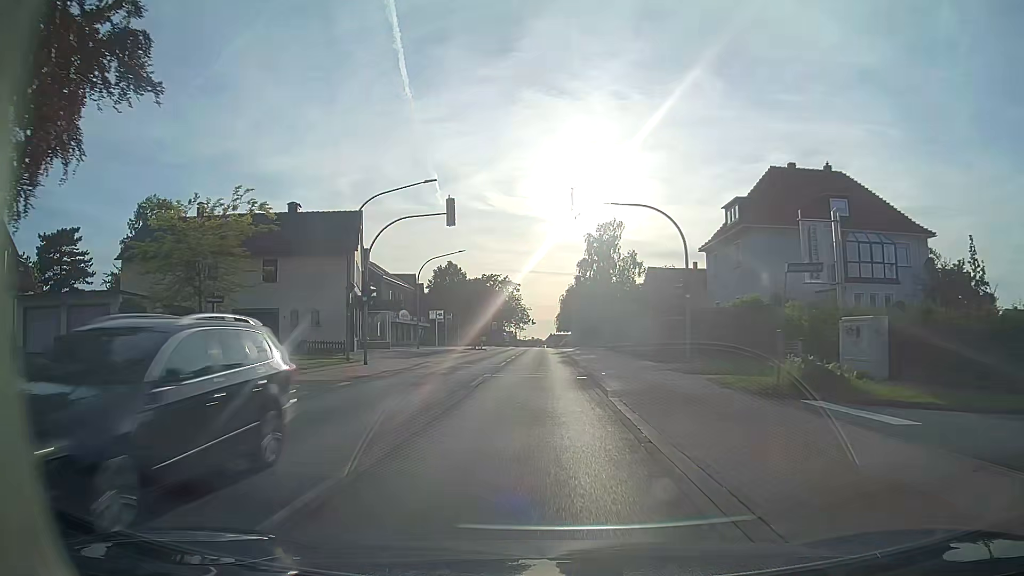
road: primary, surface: asphalt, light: Day
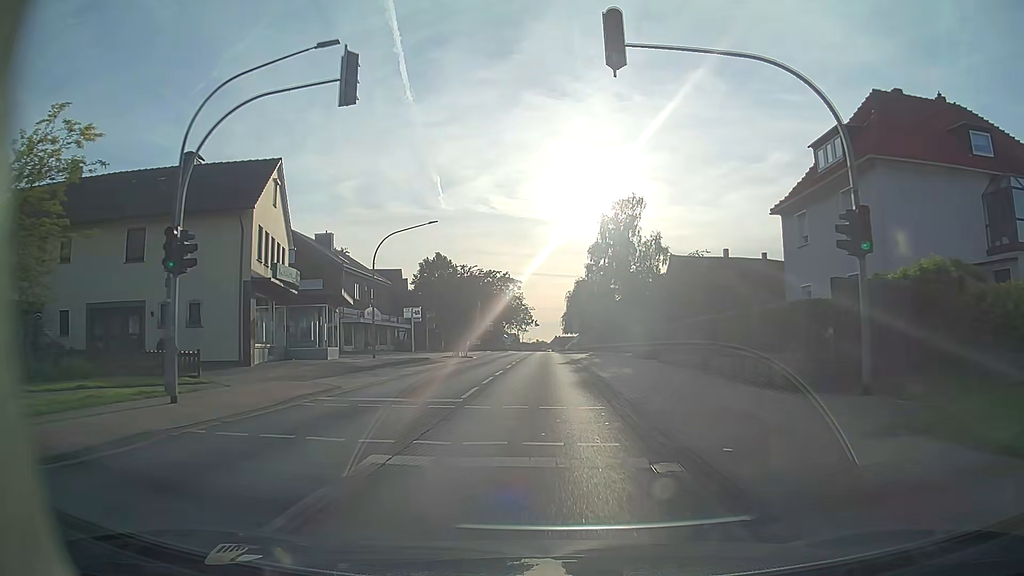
(0.0, +15.1) m; 0°
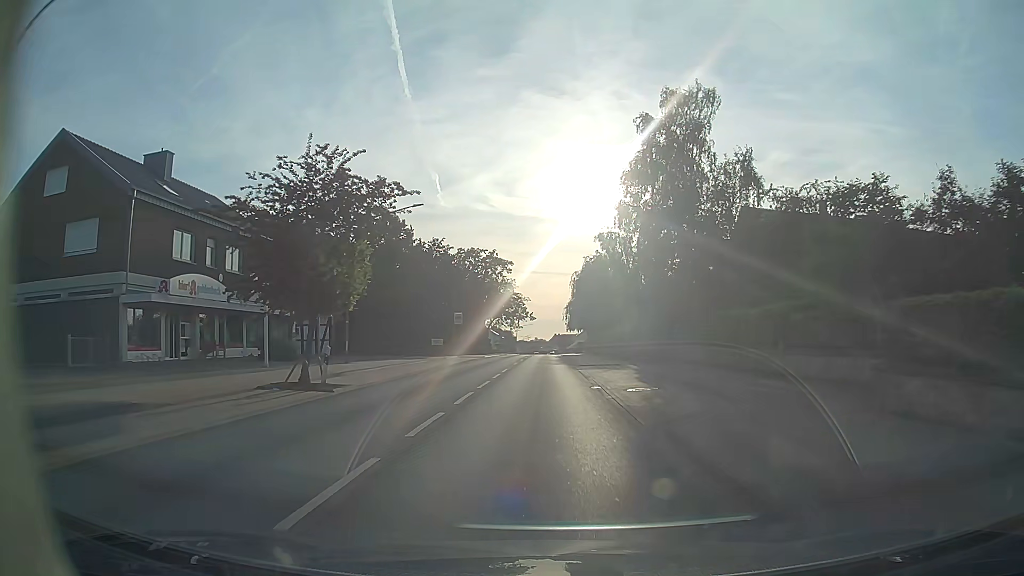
(+0.1, +30.4) m; 0°
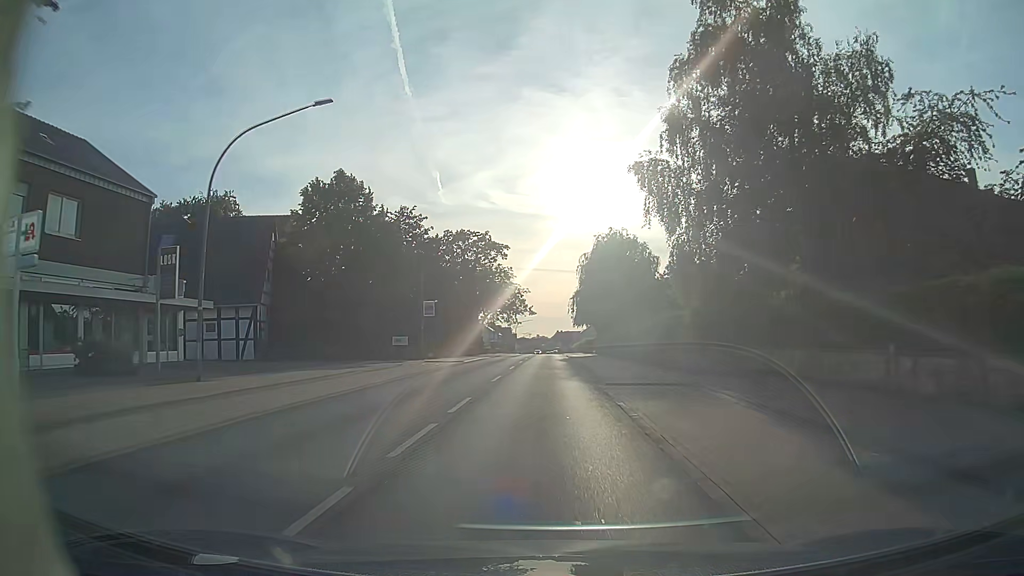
(0.0, +15.2) m; 0°
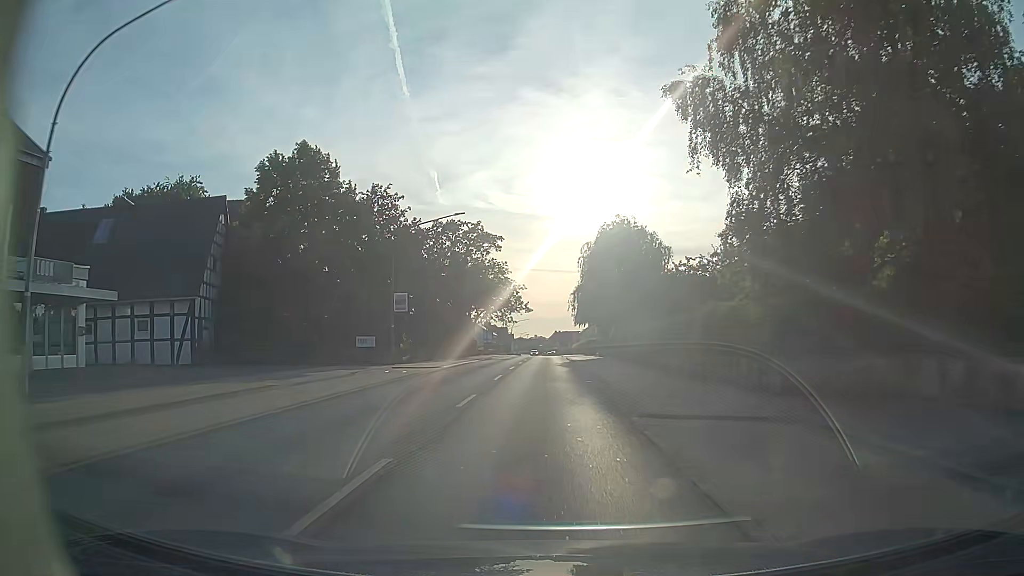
(0.0, +7.6) m; 0°
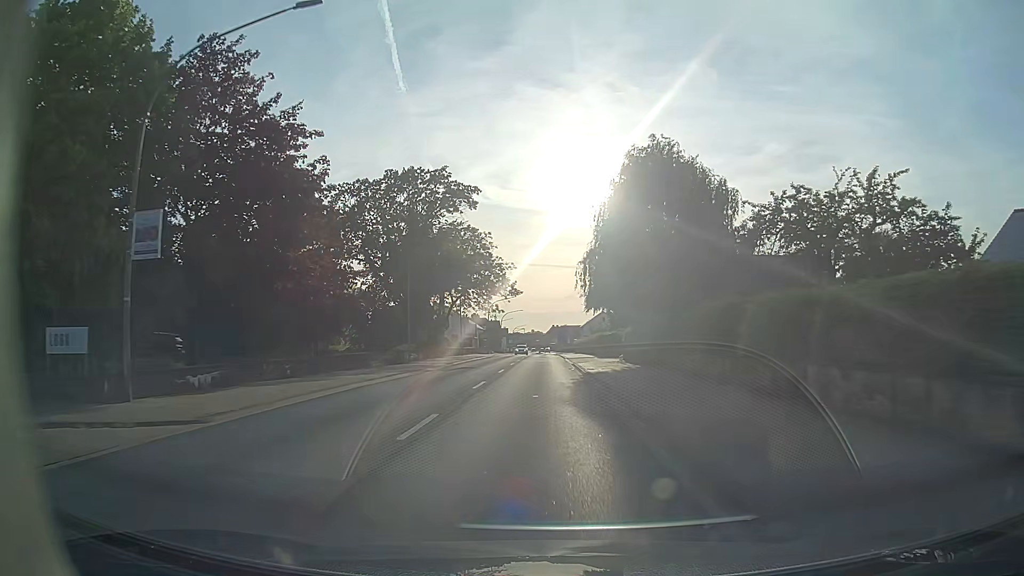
(0.0, +23.0) m; 0°
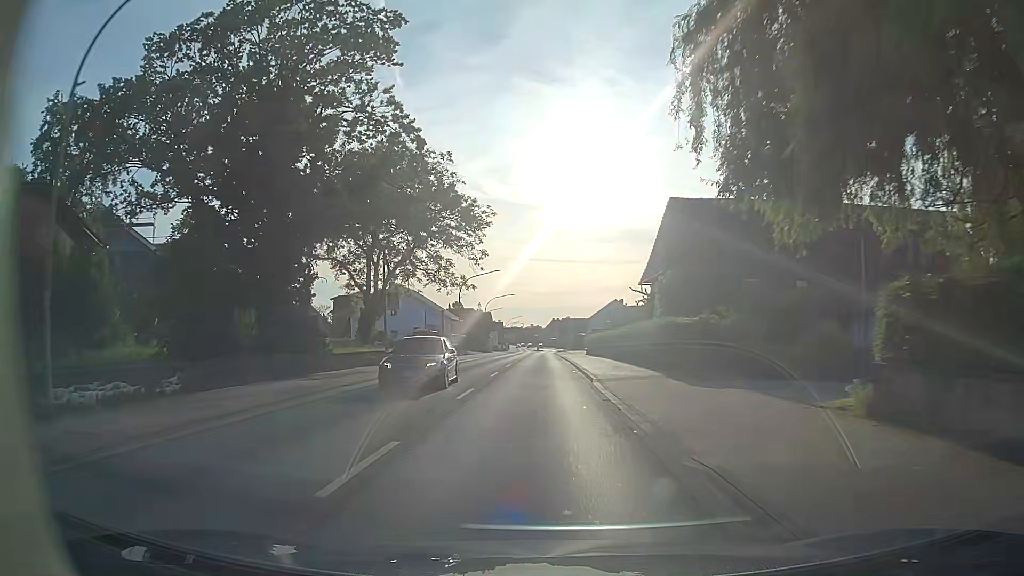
(-0.1, +30.8) m; 0°
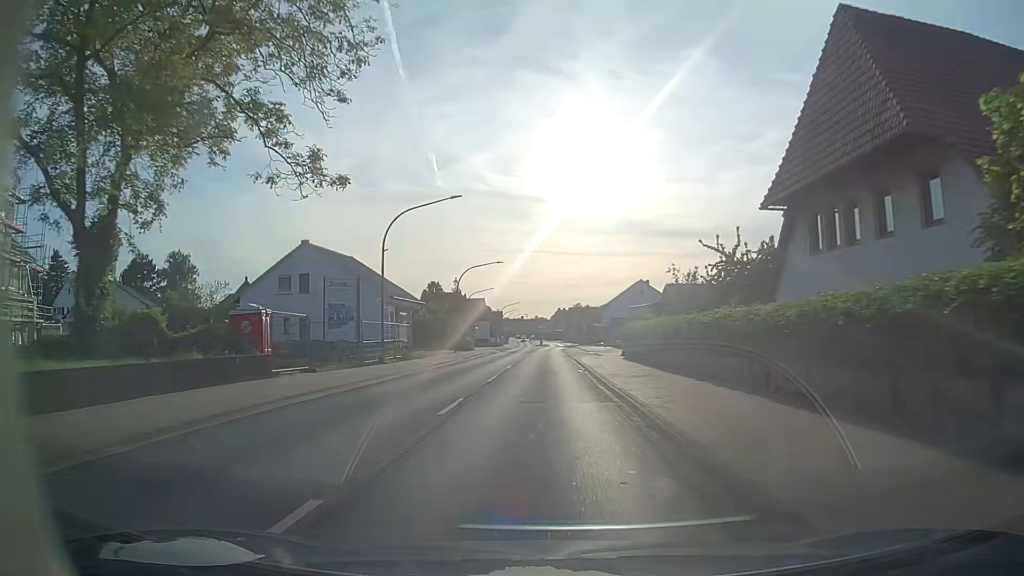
(+0.1, +30.9) m; 0°
(0, +10) (0, +20) (0, +30) (0, +40) (0, +50) (0, +60) (0, +70) (0, +80) (0, +90) (+1, +100) m
